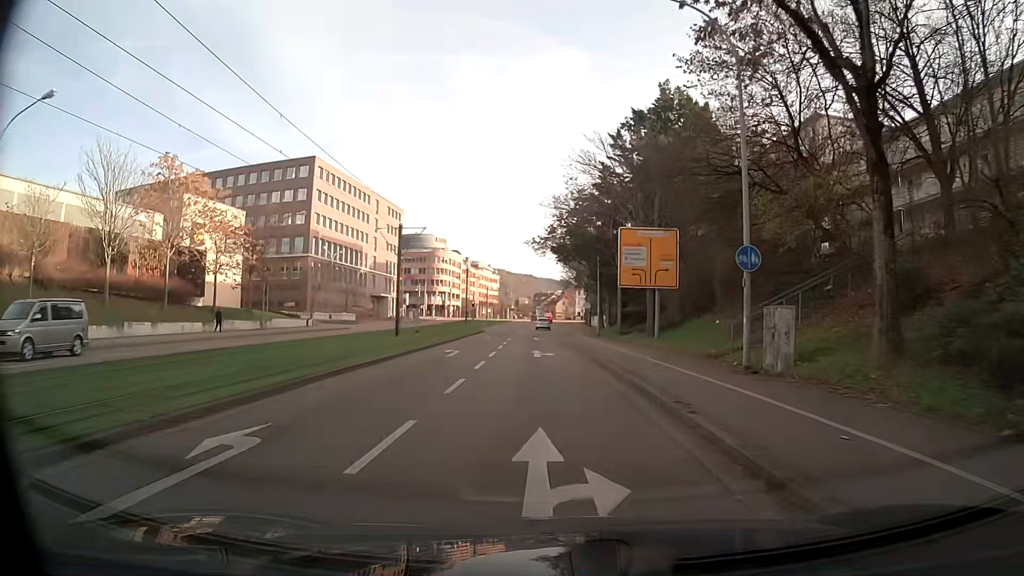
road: primary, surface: asphalt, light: Day
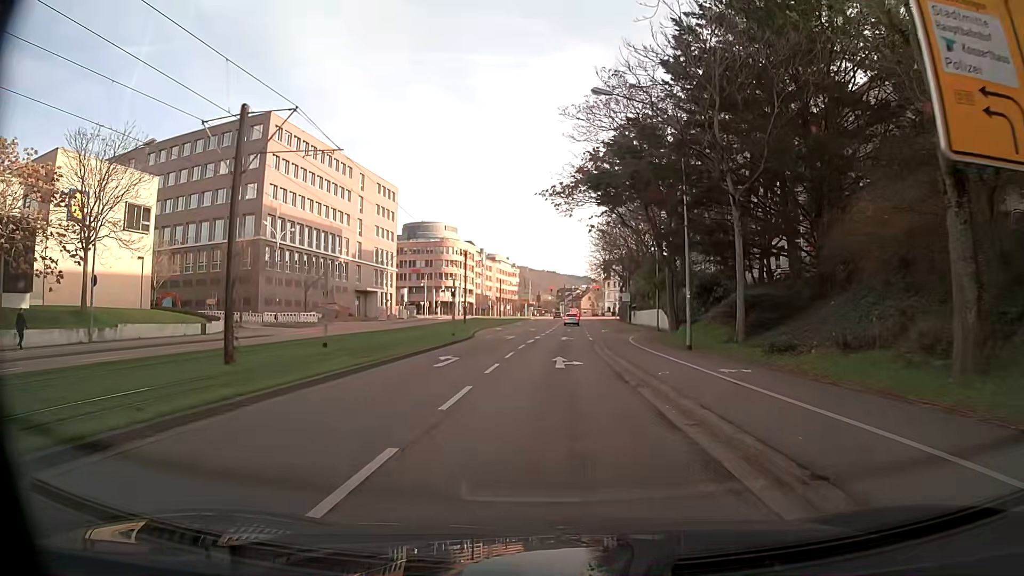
(-0.4, +26.0) m; -1°
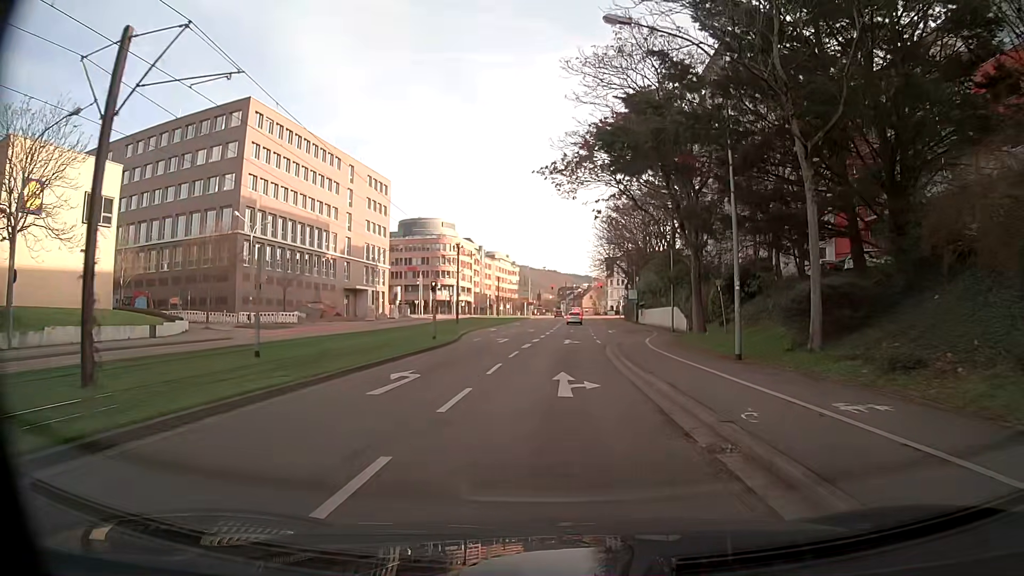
(0.0, +6.5) m; 0°
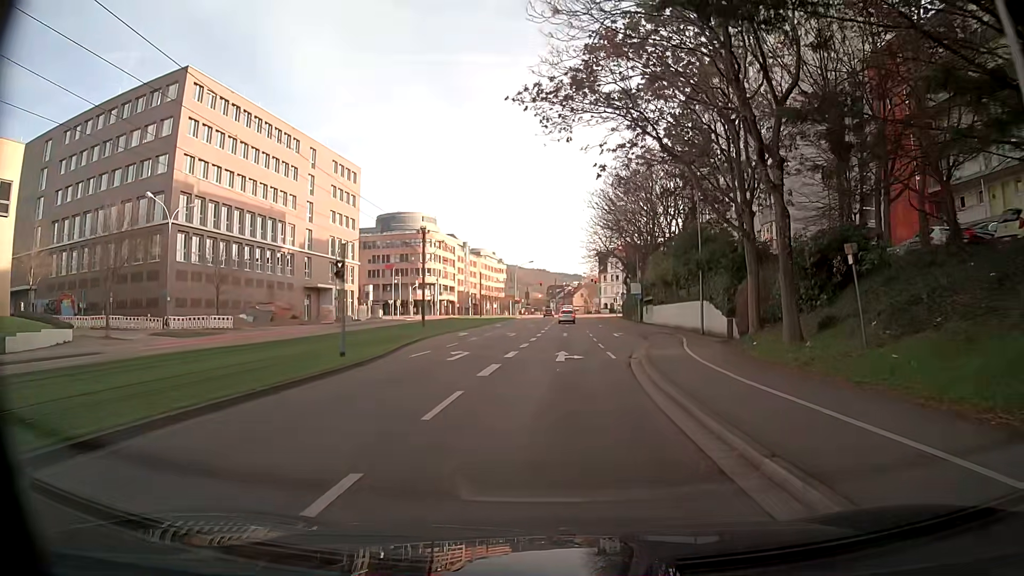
(+0.1, +12.7) m; +1°
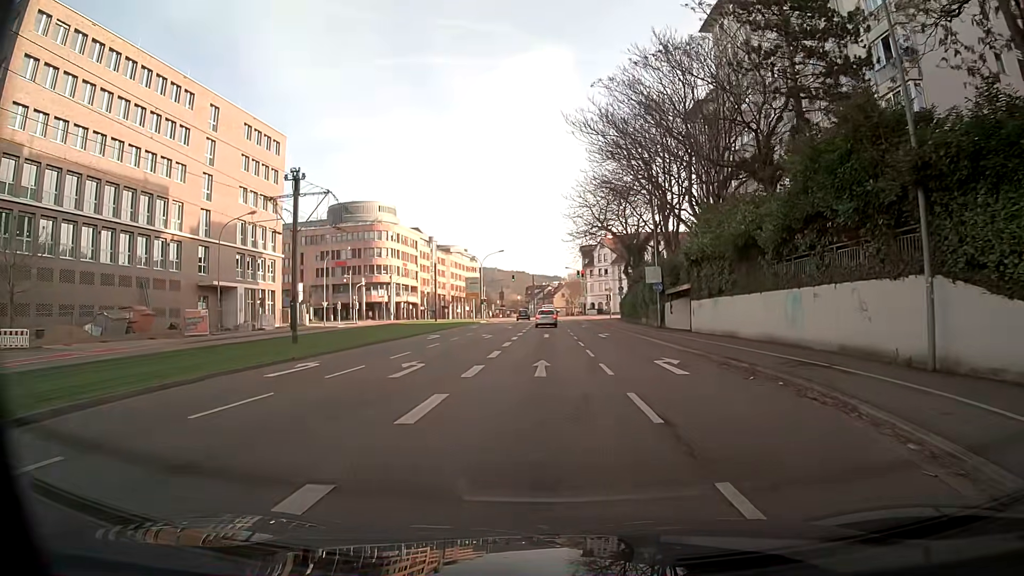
(+0.4, +24.2) m; +1°
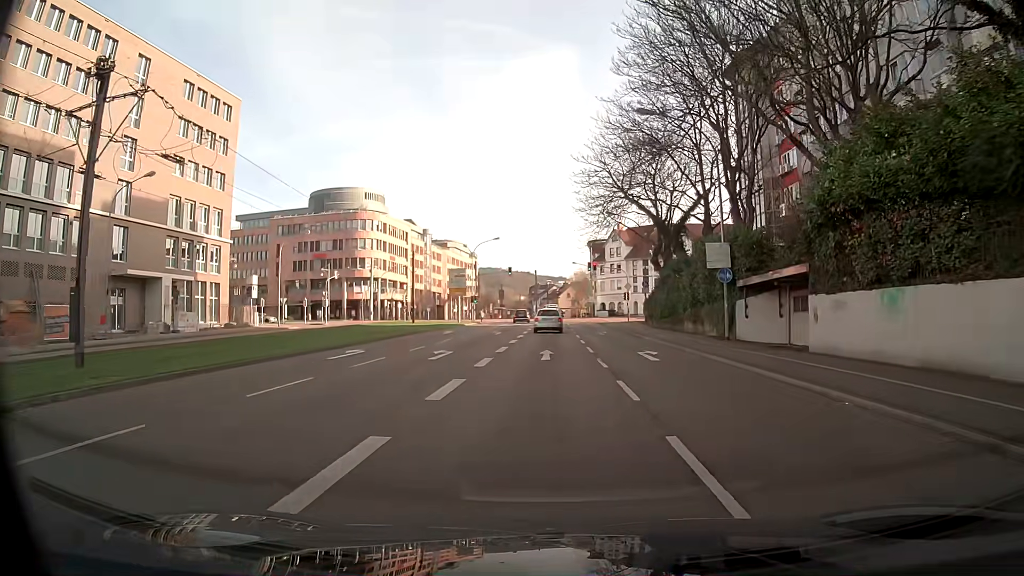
(0.0, +16.1) m; 0°
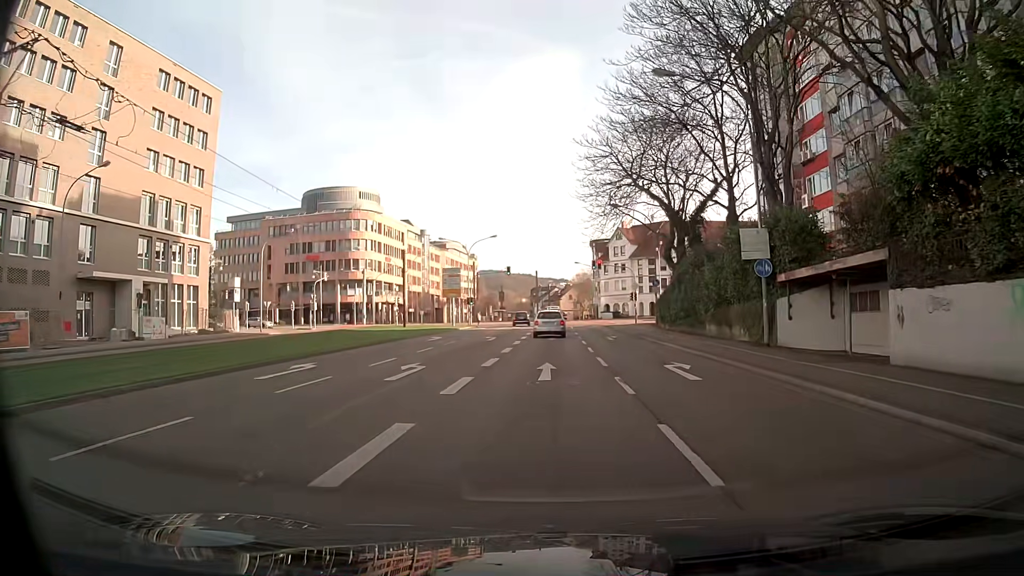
(0.0, +4.9) m; 0°
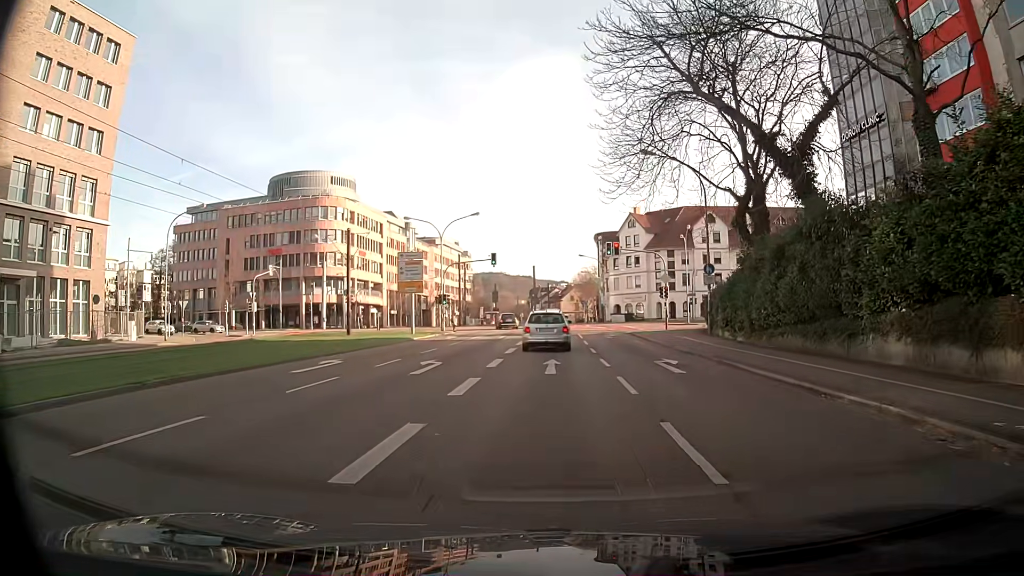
(-0.1, +17.7) m; -1°
(0, +10) (0, +20) (0, +30) (0, +40) (0, +50) (0, +60) (0, +70) (0, +80) (0, +90) (+1, +100) m
